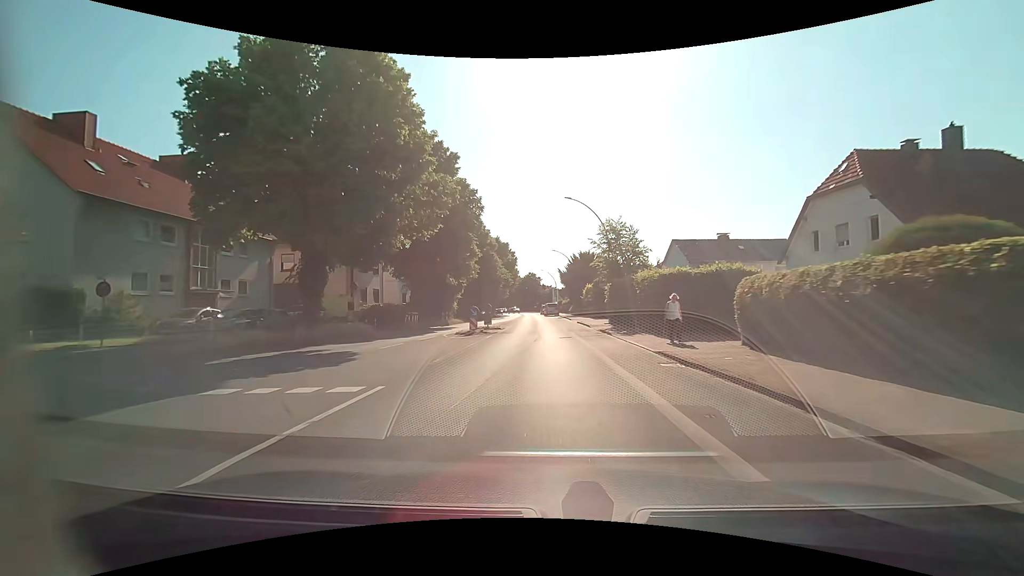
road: primary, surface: asphalt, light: Day
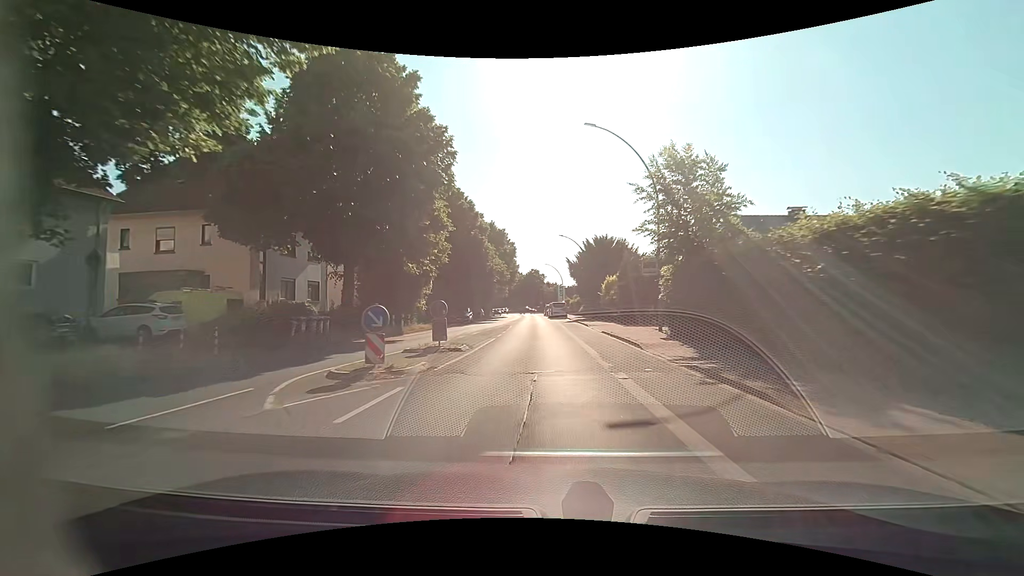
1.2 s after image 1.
(0.0, +16.0) m; -1°
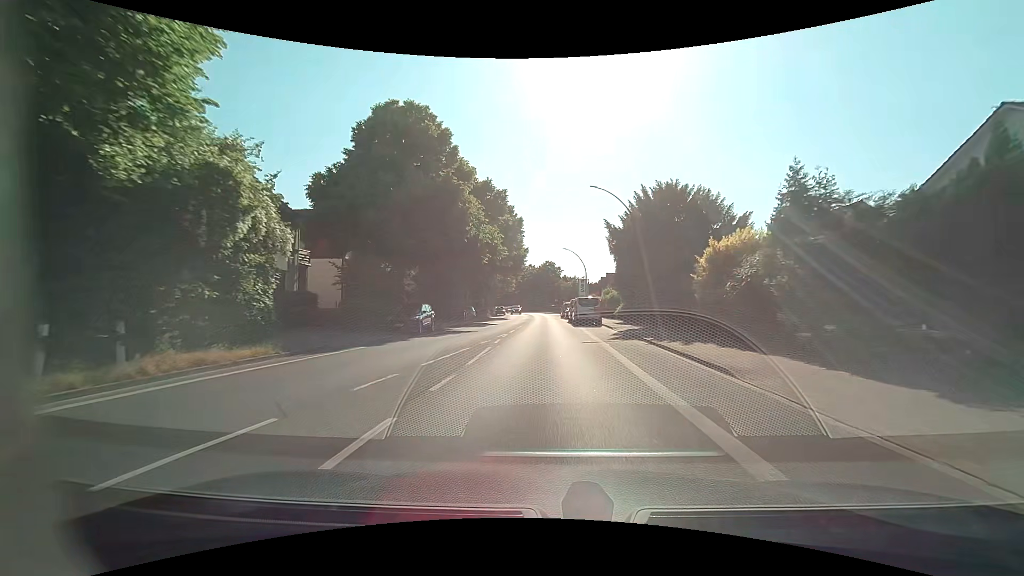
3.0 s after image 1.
(-0.2, +23.9) m; -1°
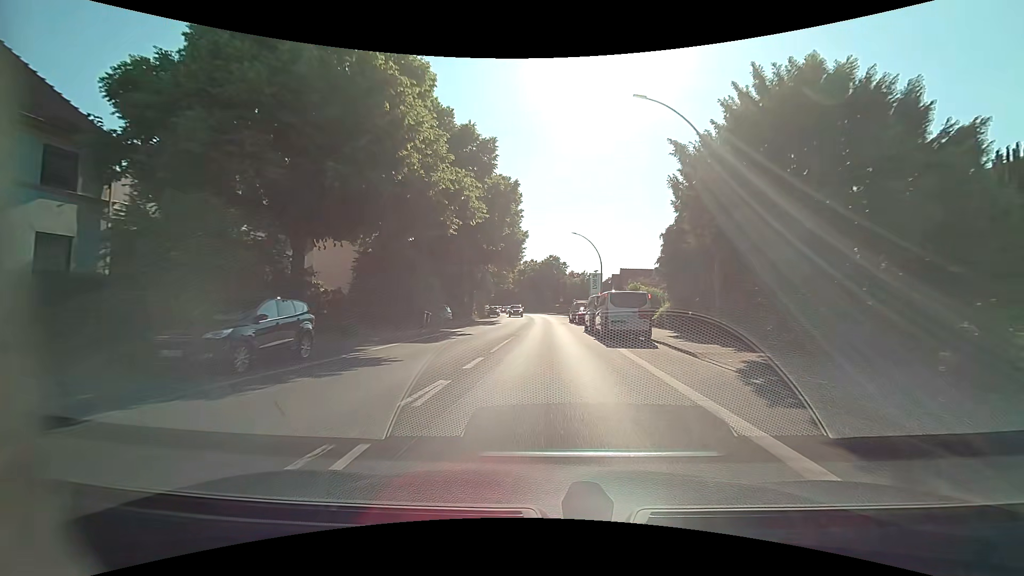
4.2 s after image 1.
(-0.1, +15.7) m; -1°
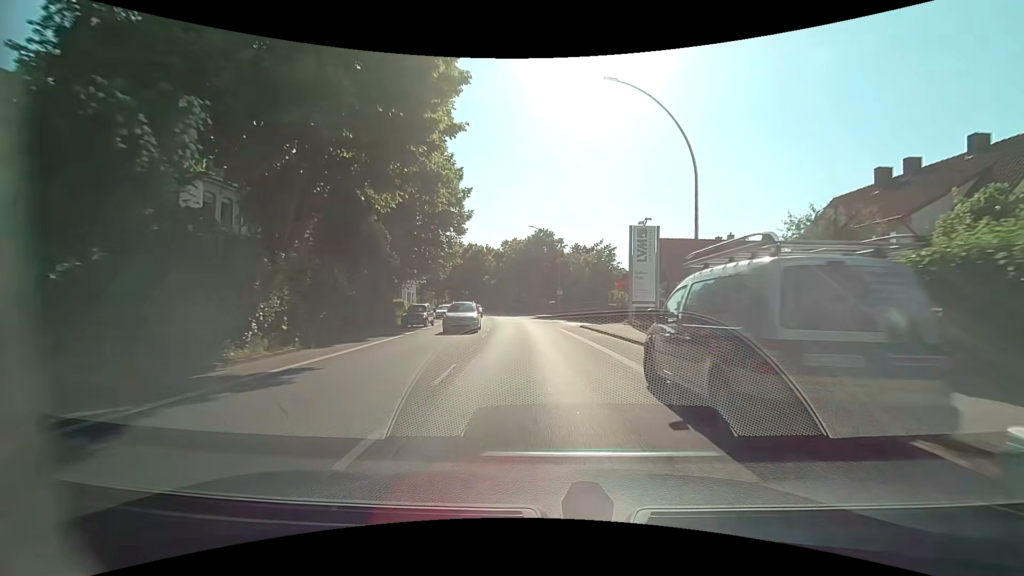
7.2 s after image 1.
(+0.6, +38.7) m; +1°
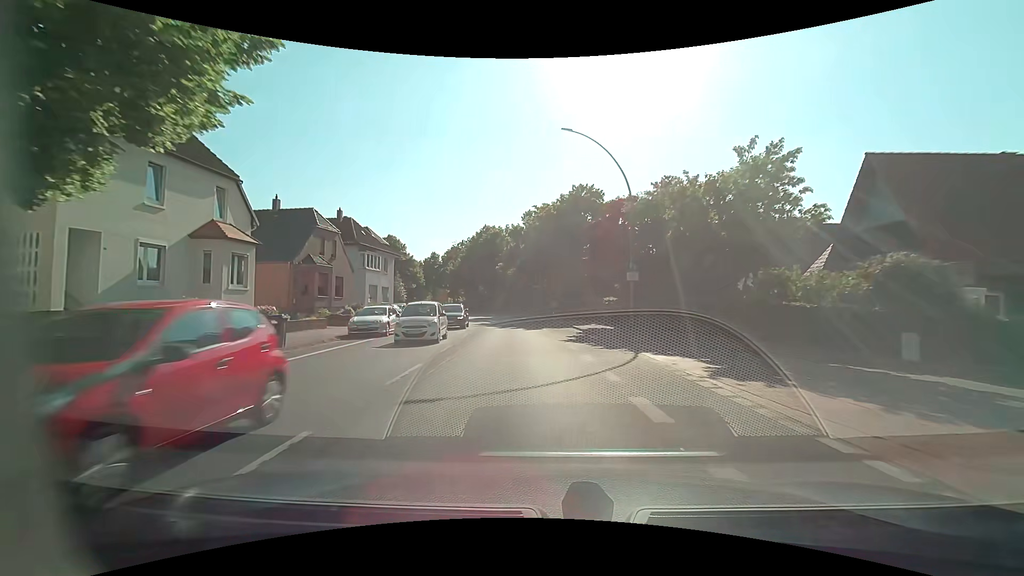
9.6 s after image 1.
(-0.8, +30.2) m; -4°
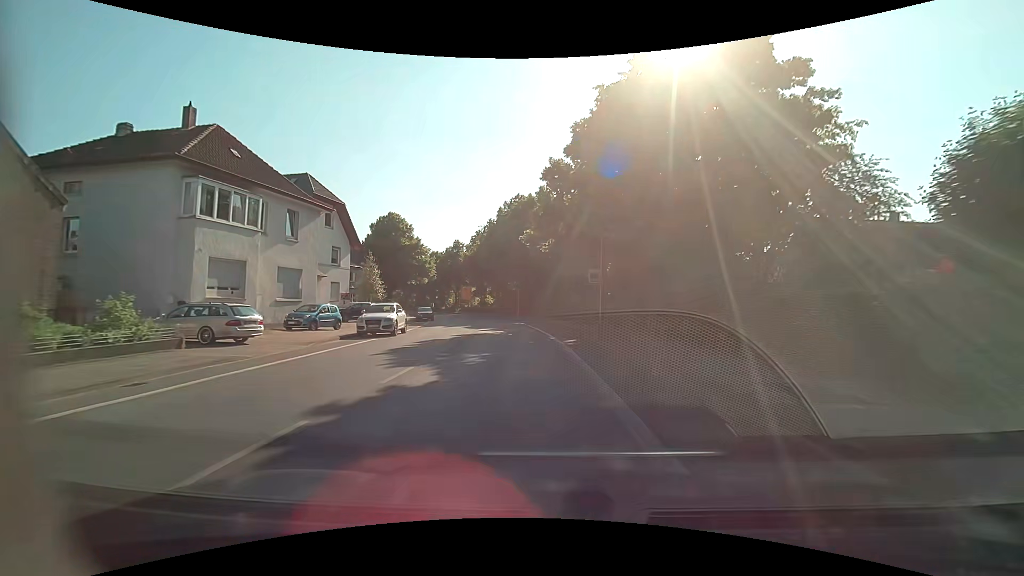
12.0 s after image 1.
(-1.2, +29.8) m; -5°
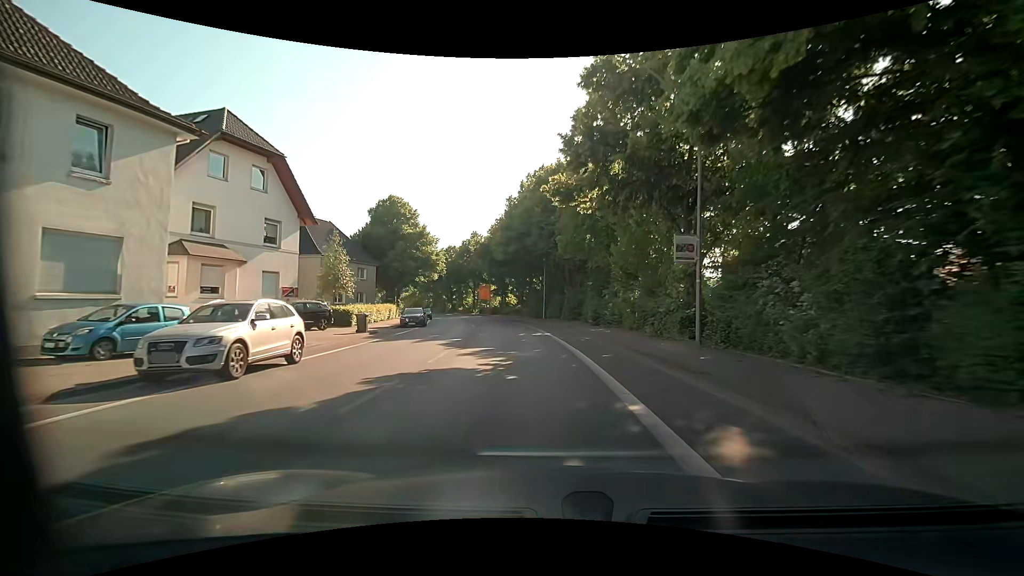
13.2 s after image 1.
(-0.4, +14.8) m; -3°
(0, +10) (-1, +20) (-2, +30) (-3, +40) (-4, +50) (-7, +60) (-9, +69) (-12, +79) (-15, +88) (-19, +97) m
